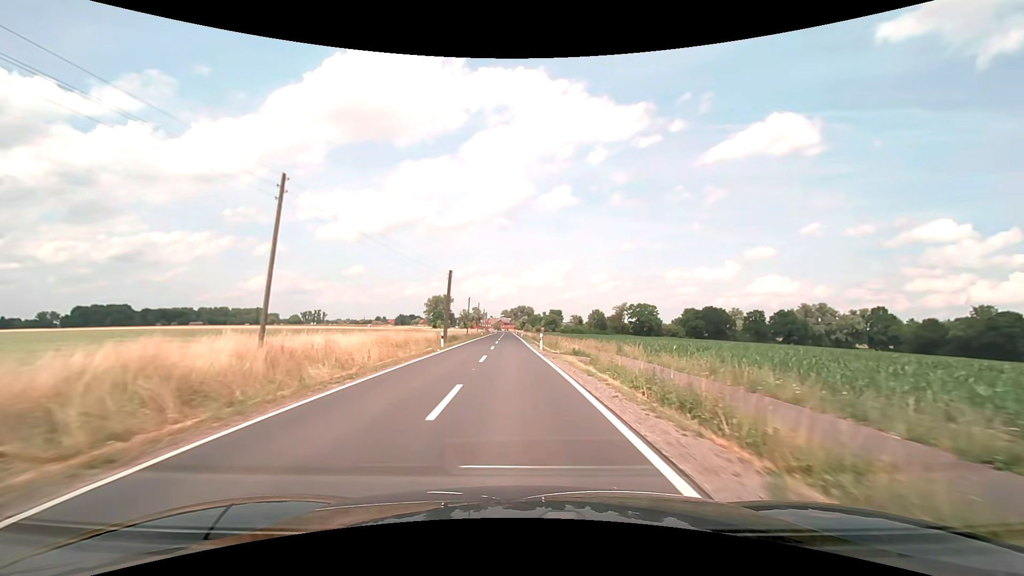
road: secondary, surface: asphalt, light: Day
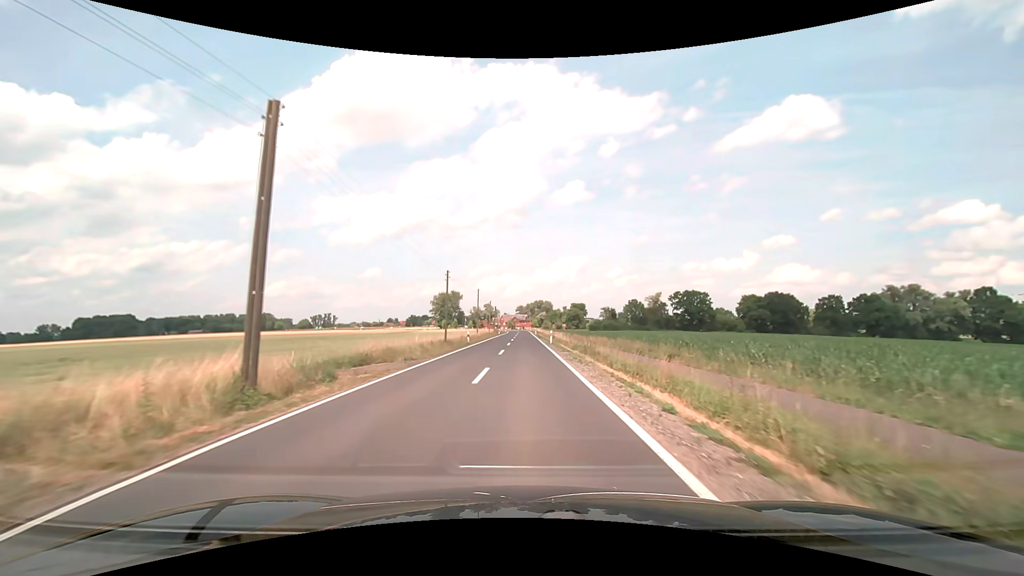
(-1.3, +43.5) m; -2°
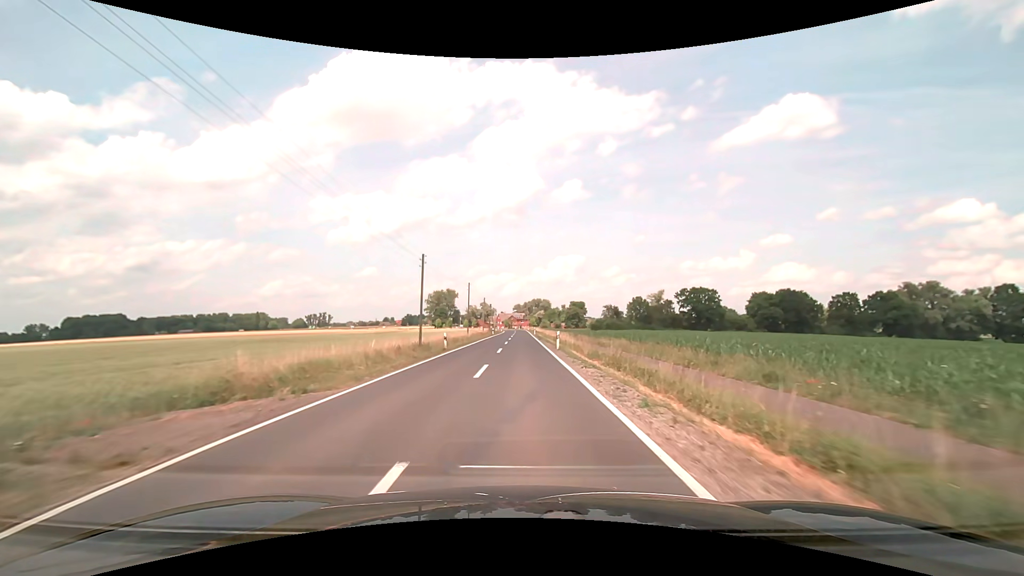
(0.0, +10.9) m; 0°
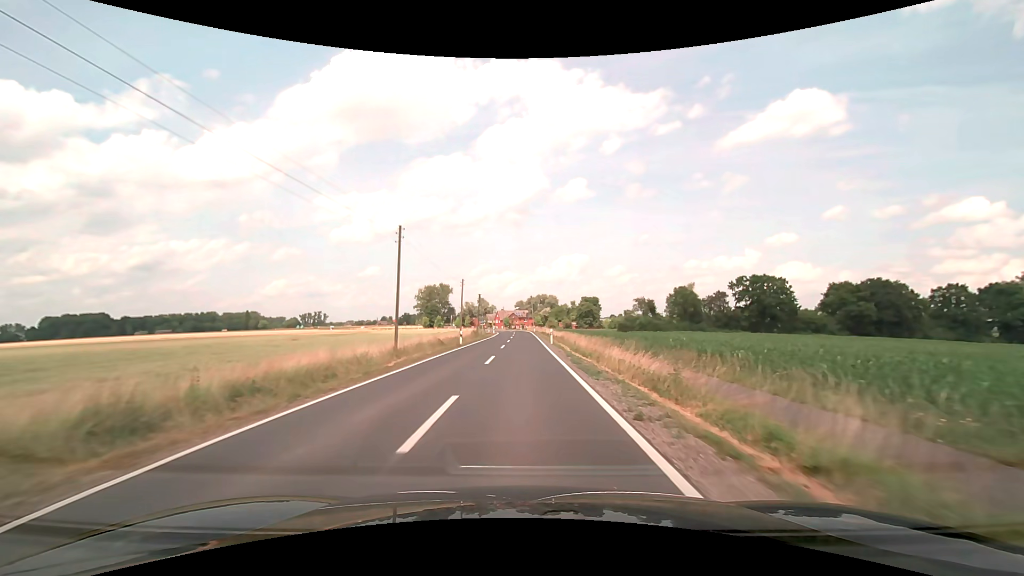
(0.0, +43.4) m; 0°
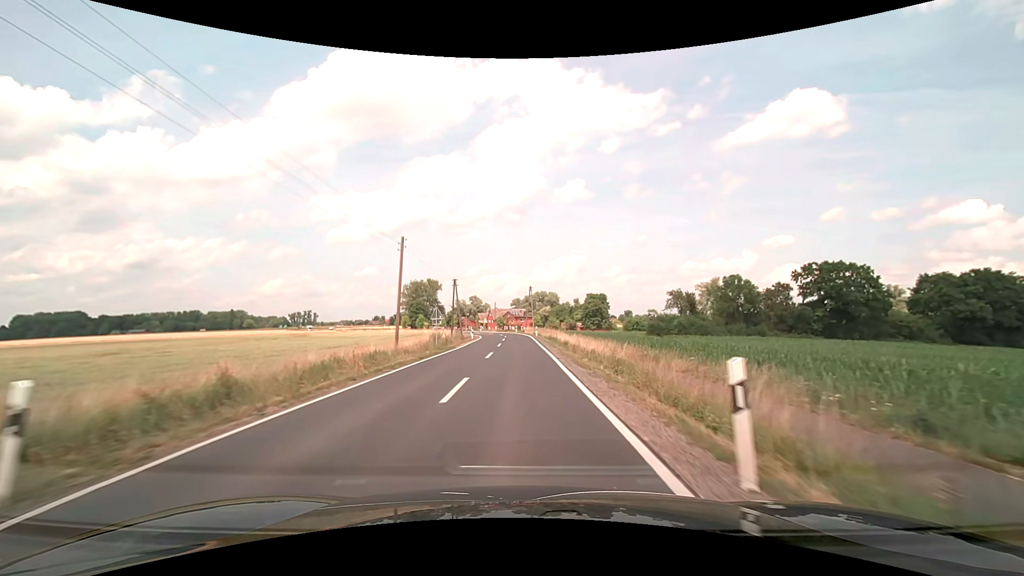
(+0.1, +32.4) m; 0°
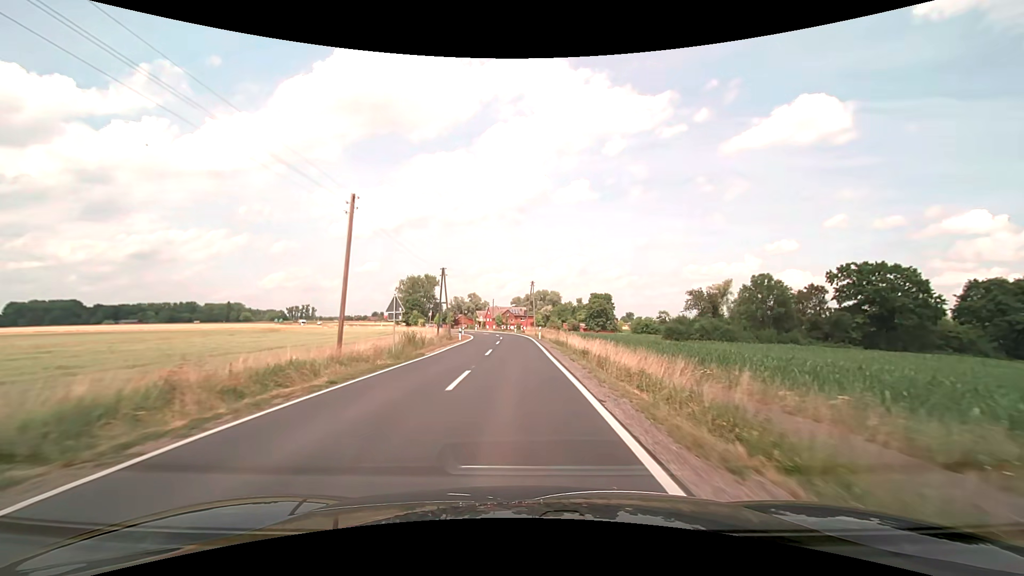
(0.0, +10.8) m; 0°
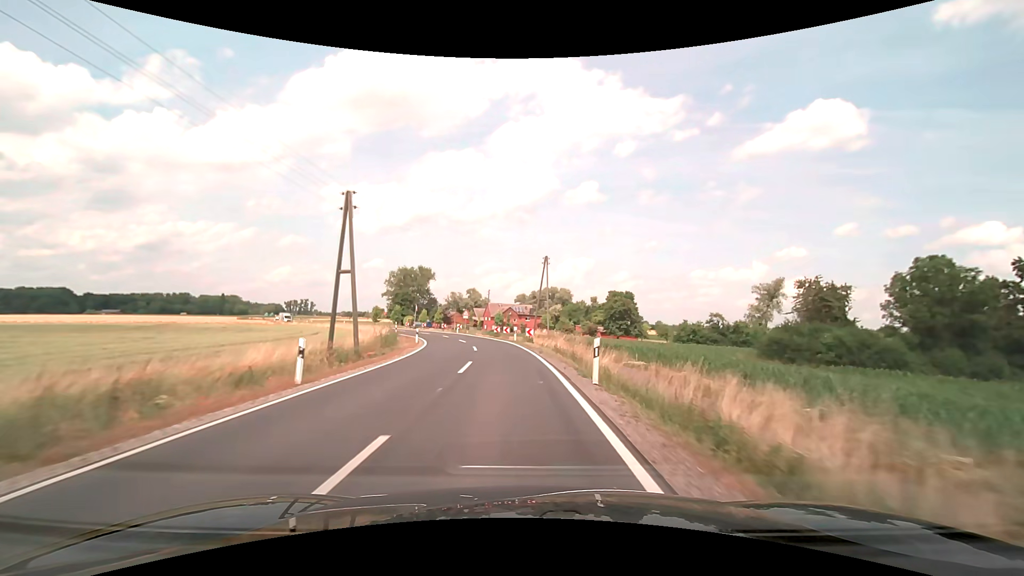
(-0.1, +32.2) m; 0°
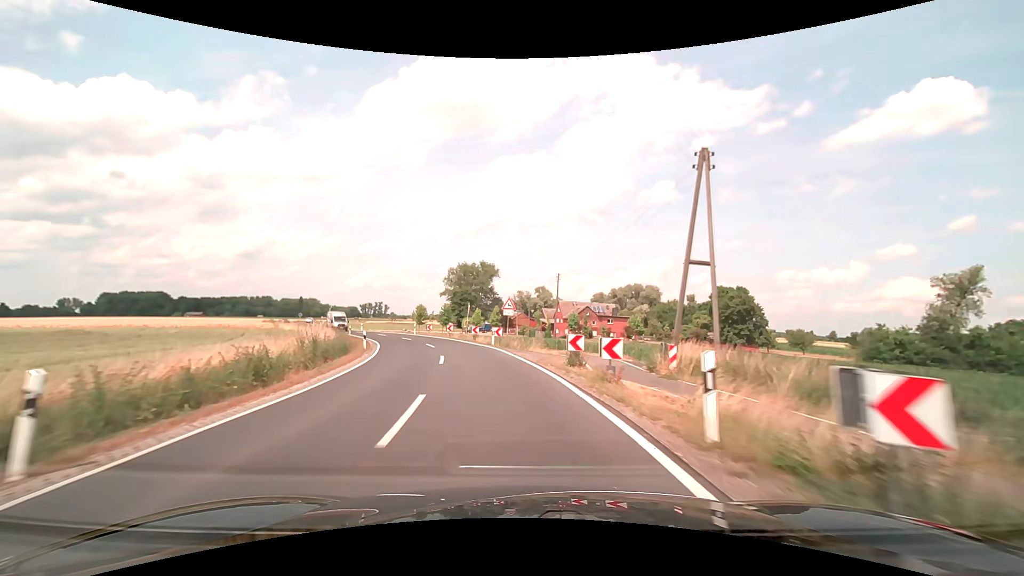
(-1.5, +32.1) m; -8°
(0, +10) (-2, +20) (-4, +30) (-7, +39) (-10, +48) (-15, +57) (-20, +66) (-25, +75) (-30, +83) (-36, +92) m
